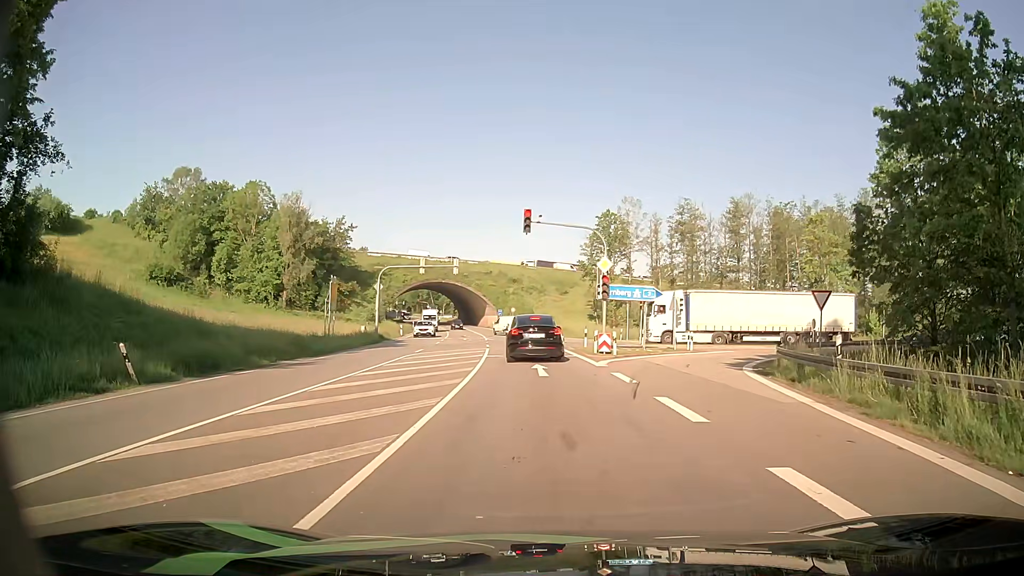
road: primary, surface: asphalt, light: Day
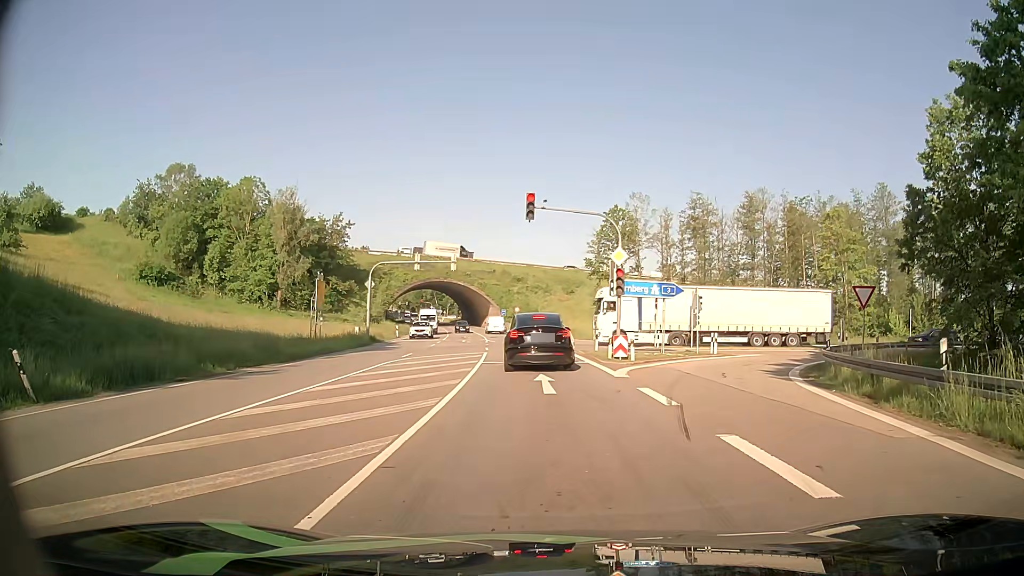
(+0.1, +4.1) m; 0°
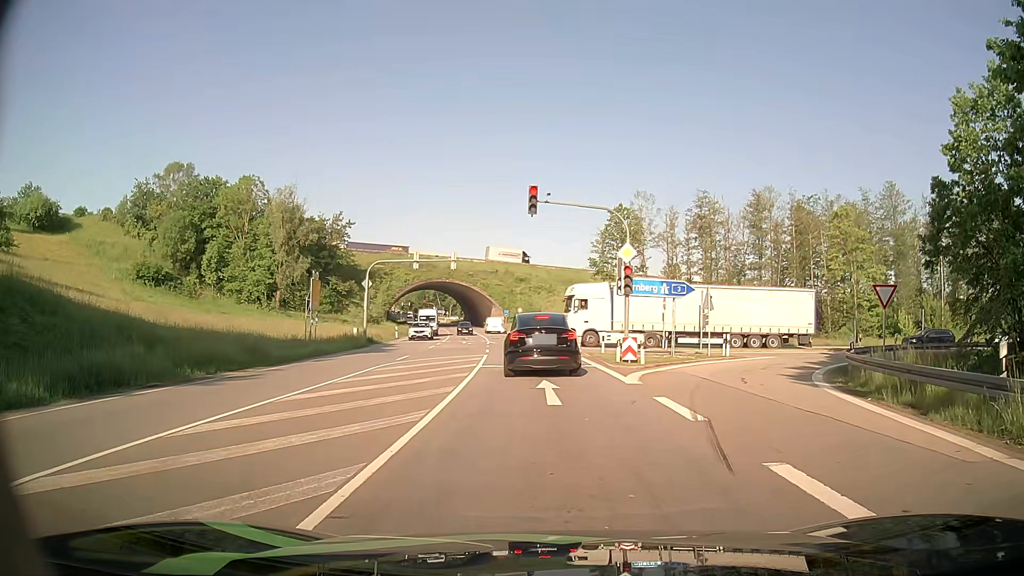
(0.0, +1.6) m; 0°
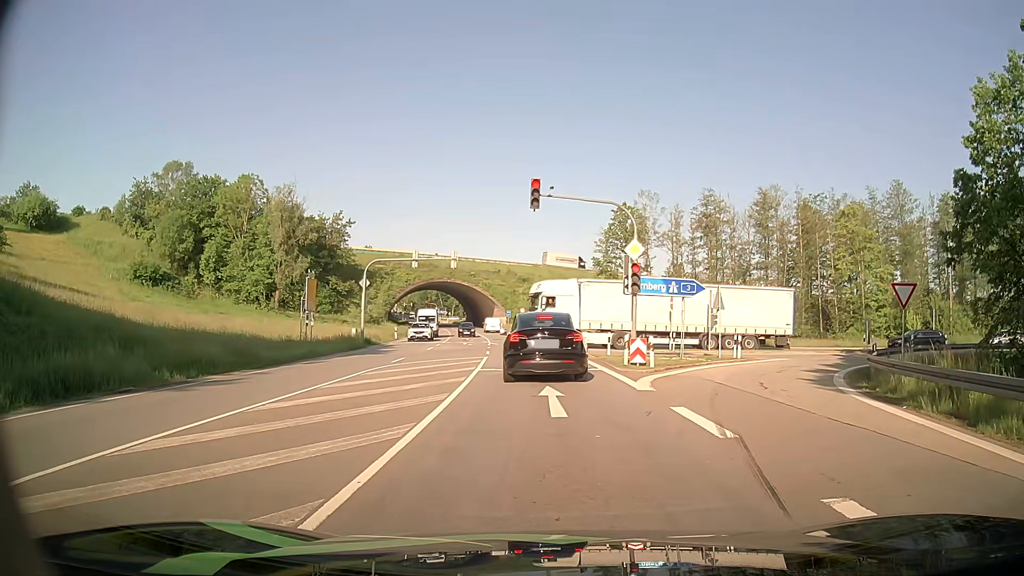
(0.0, +1.4) m; 0°
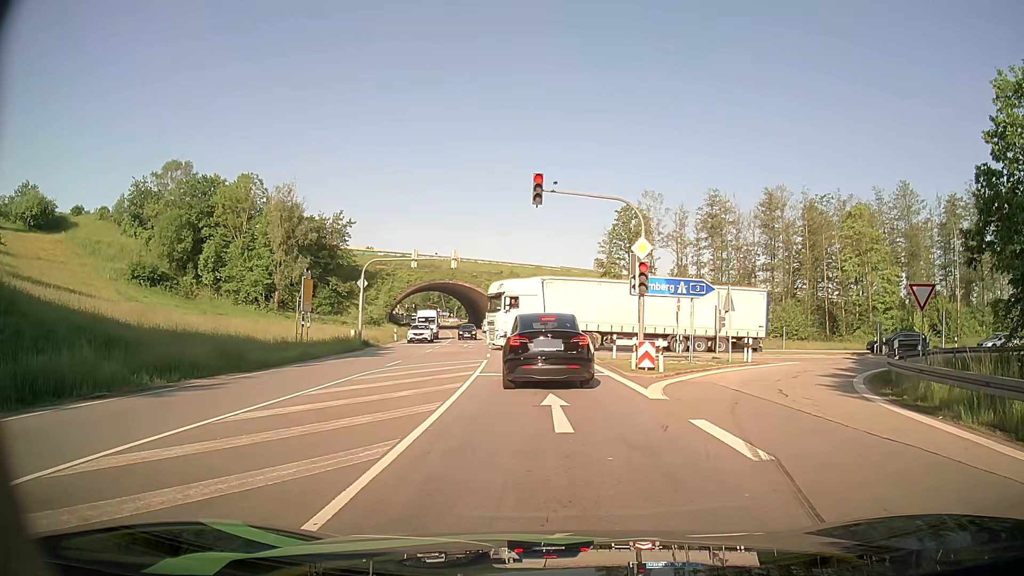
(0.0, +1.2) m; -2°
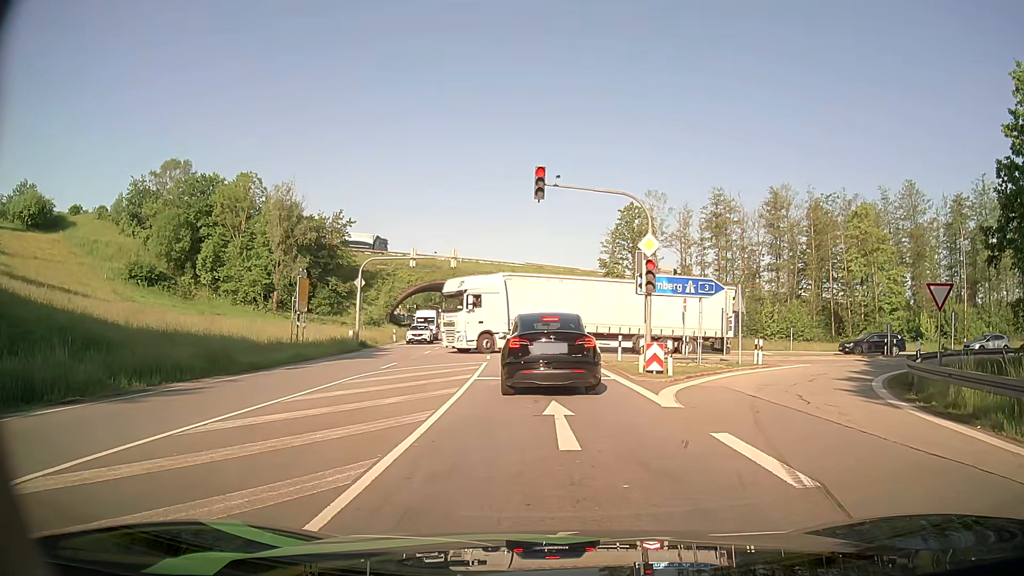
(0.0, +1.2) m; +2°
